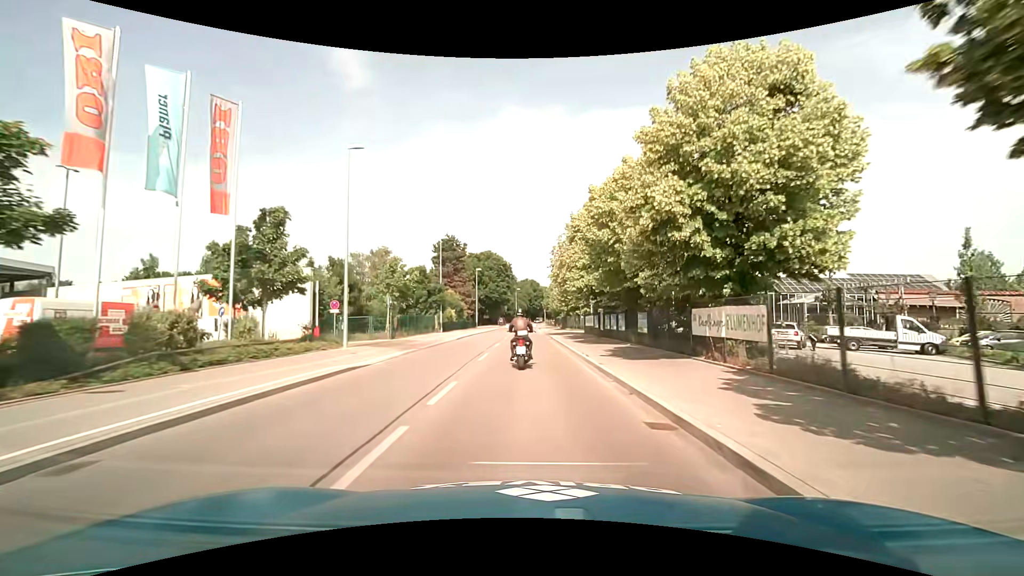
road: tertiary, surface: asphalt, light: Day
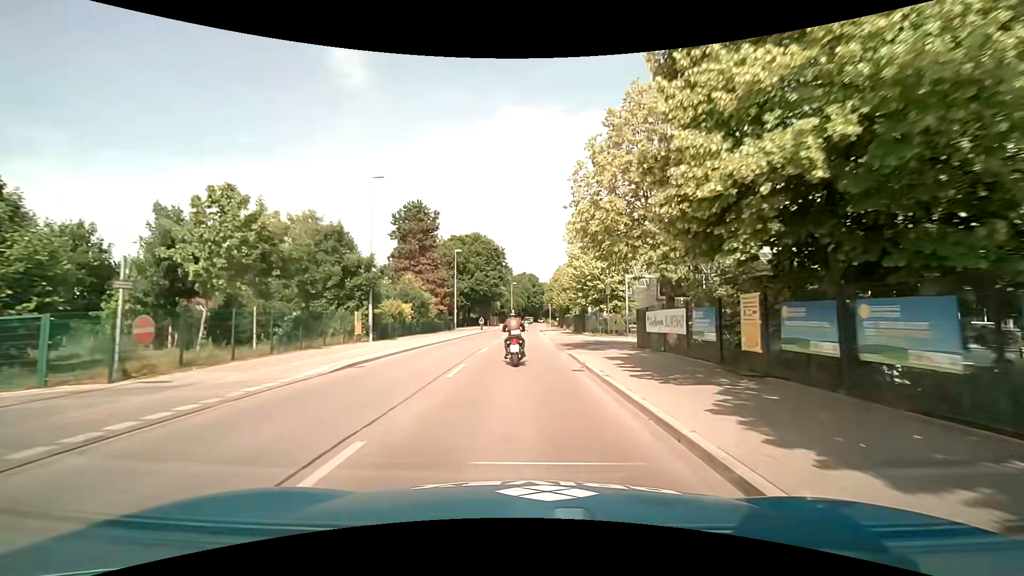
(0.0, +23.3) m; 0°
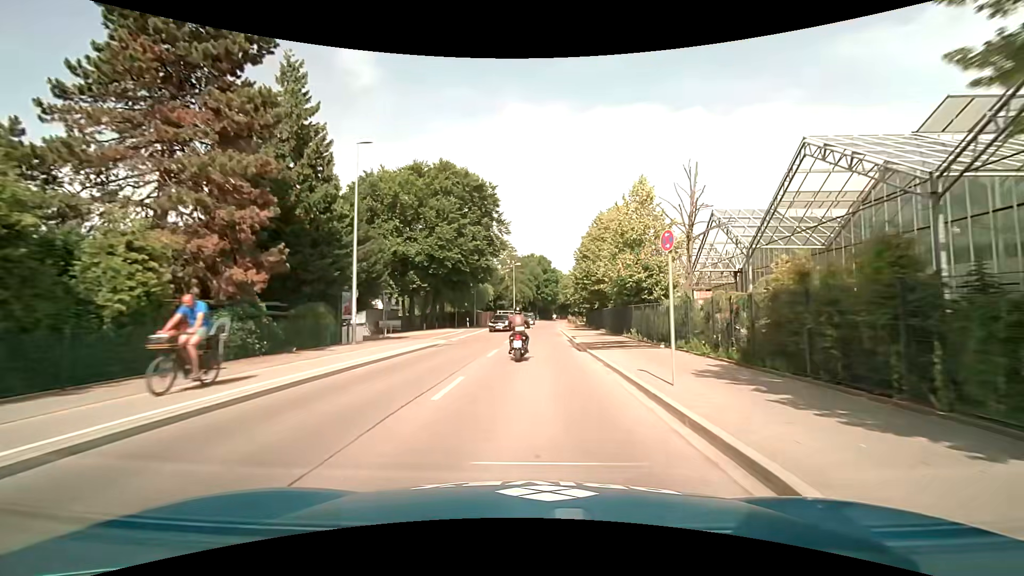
(-0.3, +39.5) m; -1°
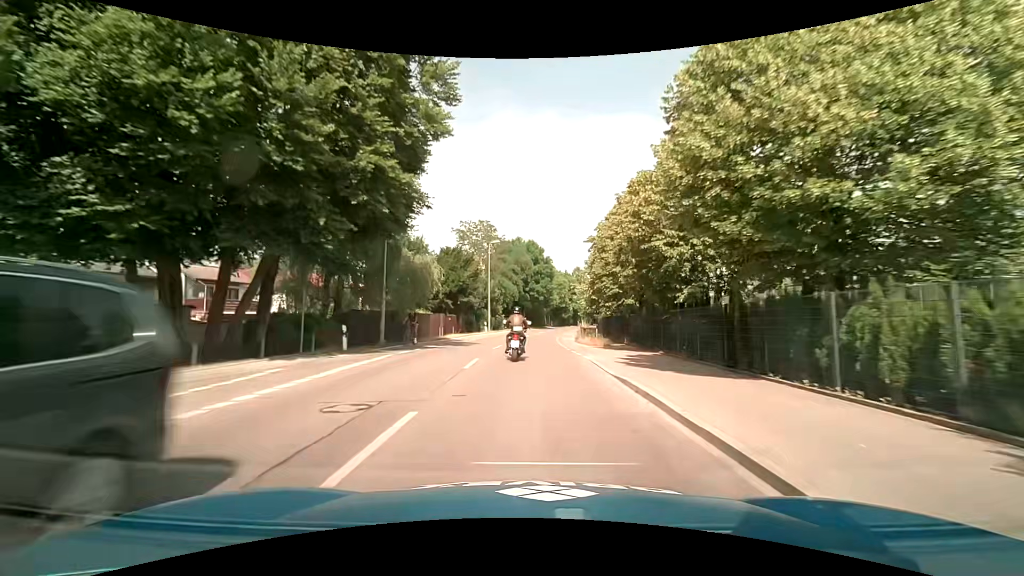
(+0.5, +31.1) m; +1°
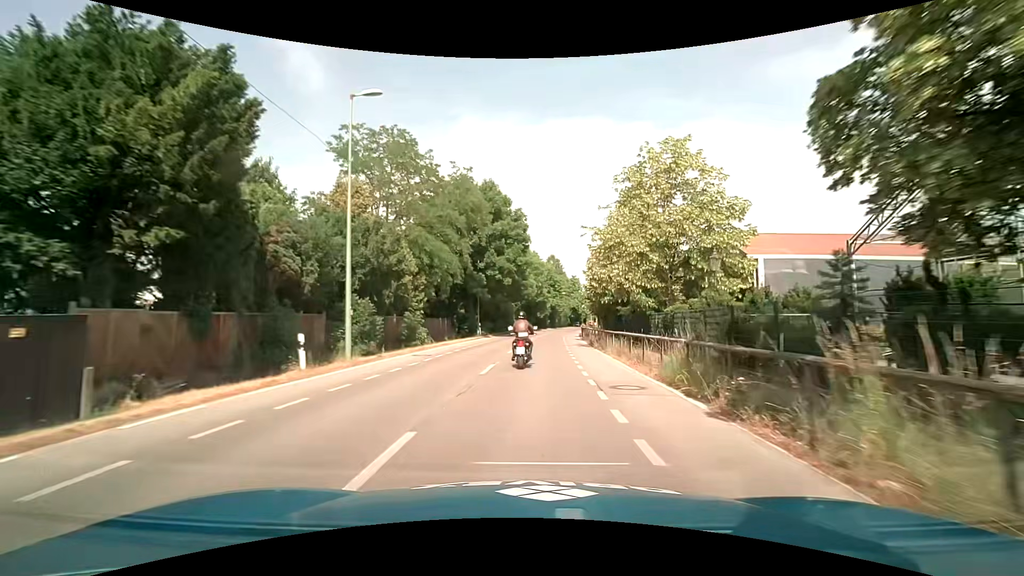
(+1.2, +38.1) m; +4°
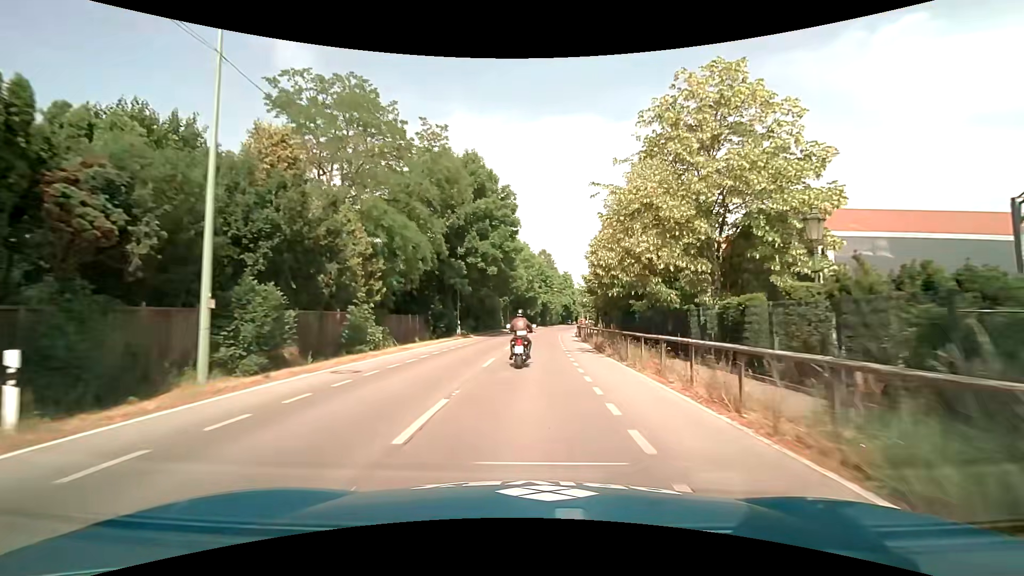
(+0.1, +7.6) m; +1°
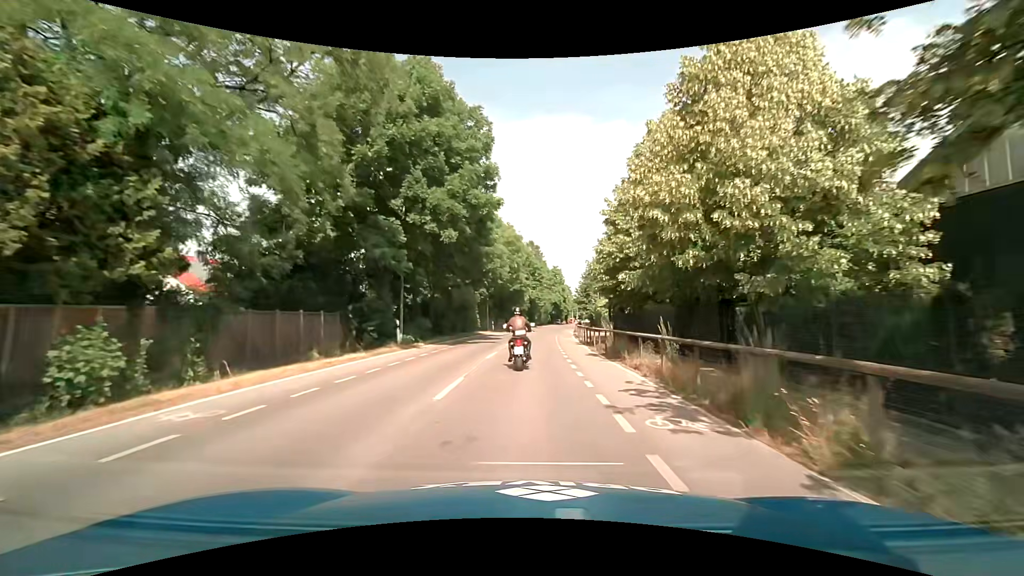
(+0.4, +15.3) m; +2°
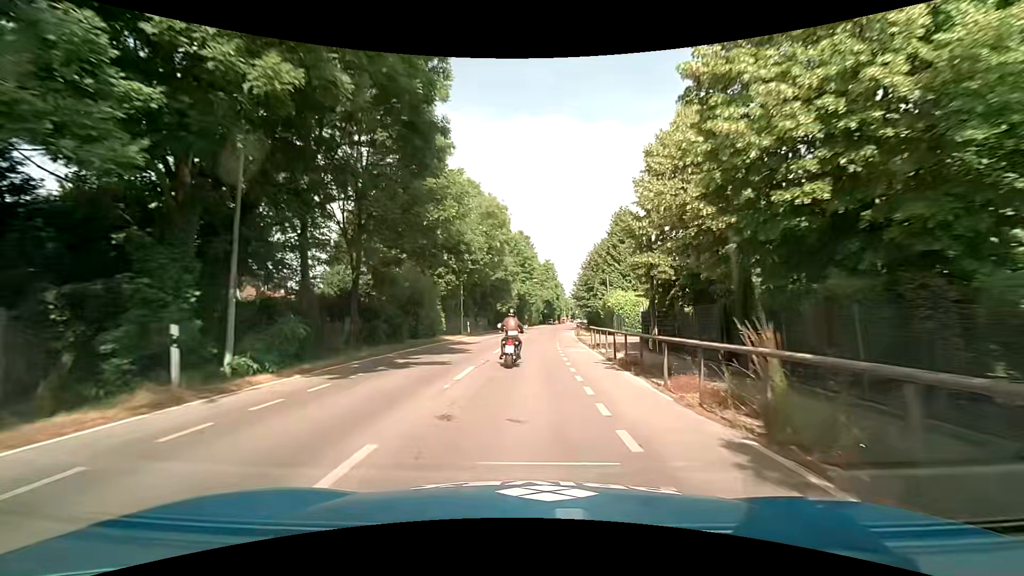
(+0.3, +15.1) m; +2°
(0, +10) (0, +20) (0, +30) (+1, +40) (+1, +50) (+2, +60) (+3, +70) (+4, +80) (+5, +90) (+6, +100) m
